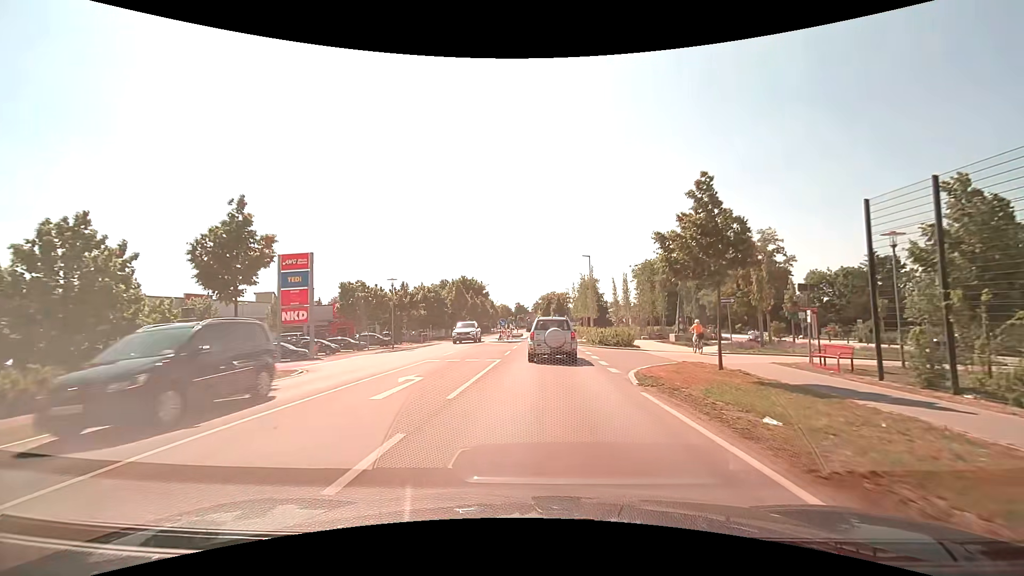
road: tertiary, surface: asphalt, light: Day
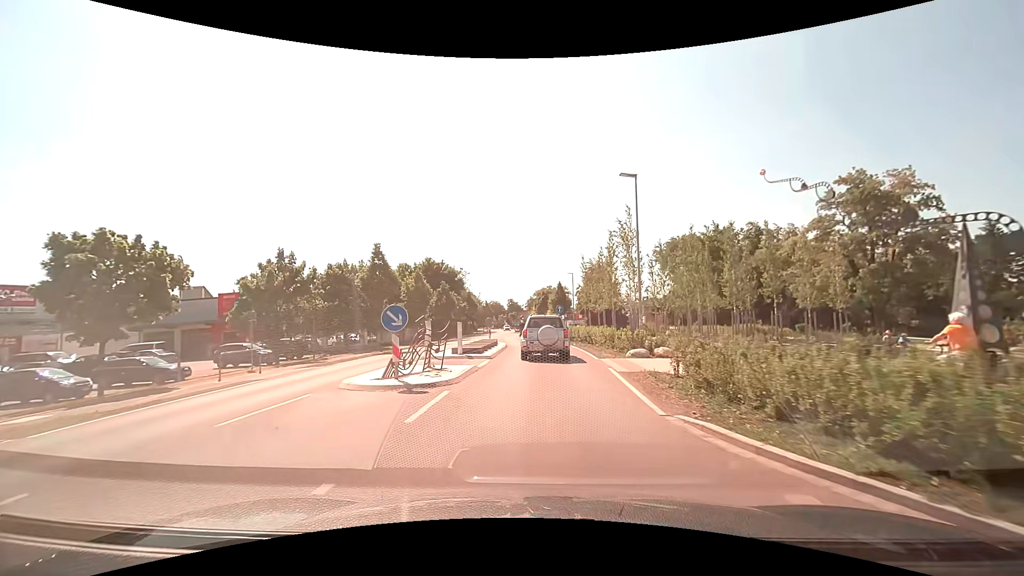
(+0.4, +27.0) m; 0°
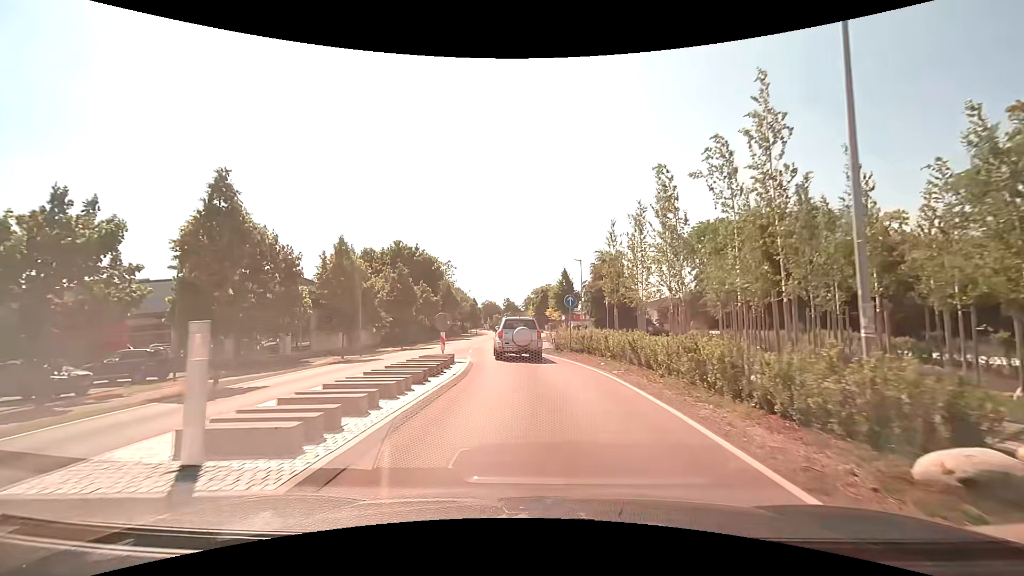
(0.0, +15.4) m; 0°
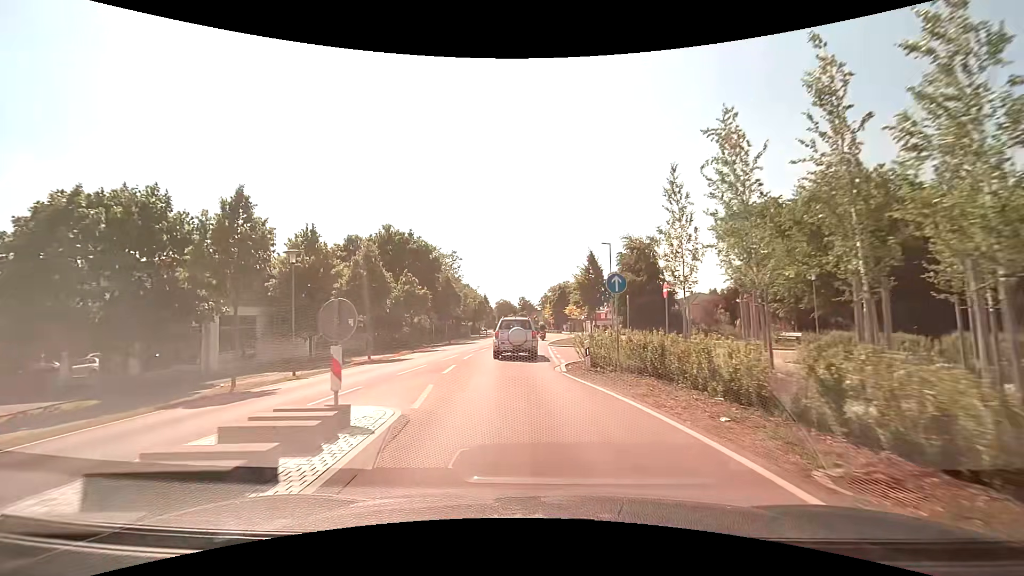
(-0.1, +10.3) m; -2°
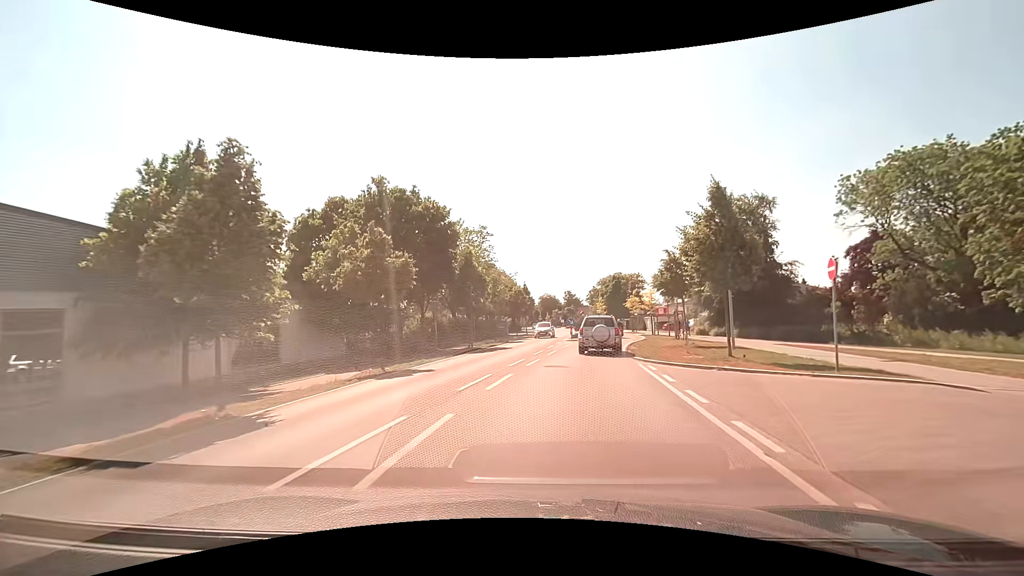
(-1.0, +15.8) m; -5°
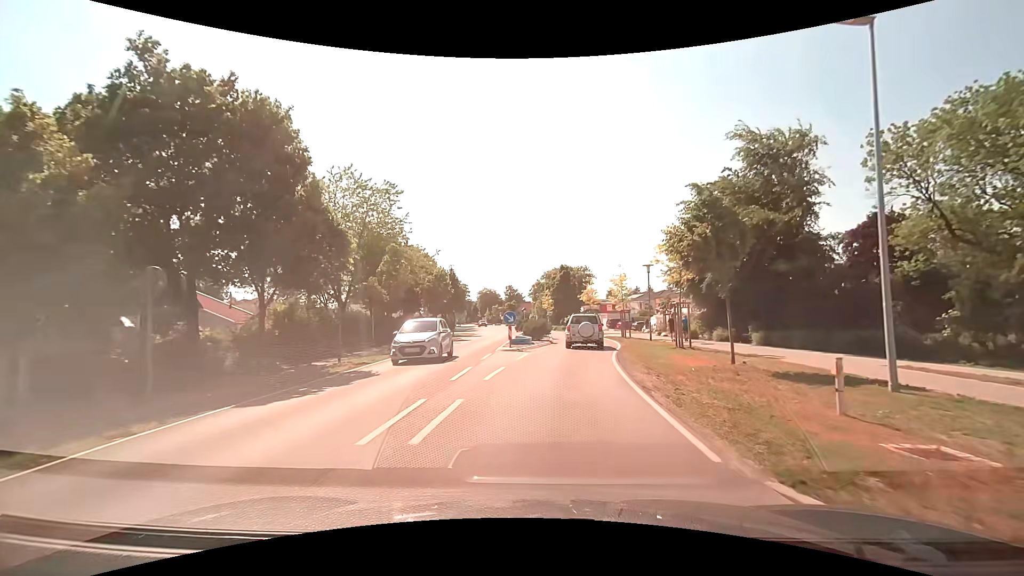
(+0.9, +15.5) m; +6°
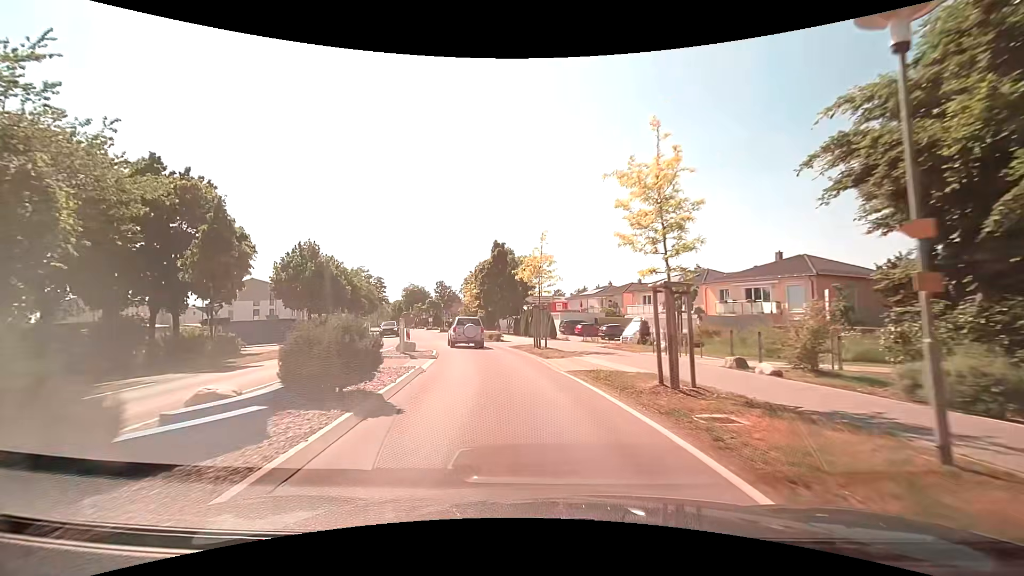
(+2.8, +27.9) m; +8°
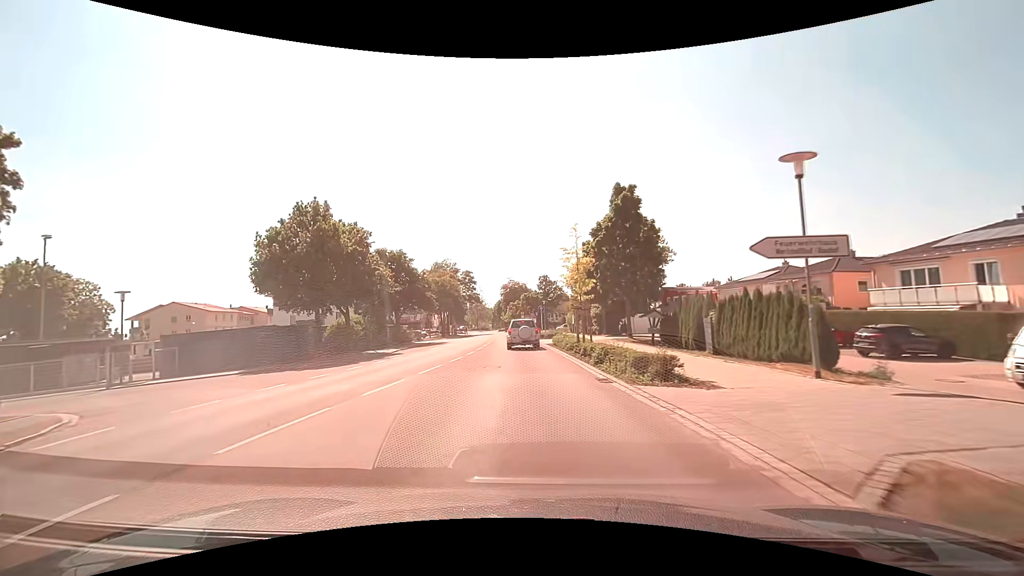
(-2.8, +23.6) m; -12°
(0, +10) (-1, +20) (-2, +30) (-3, +40) (-3, +50) (-4, +60) (-5, +70) (-6, +80) (-8, +90) (-9, +100) m
